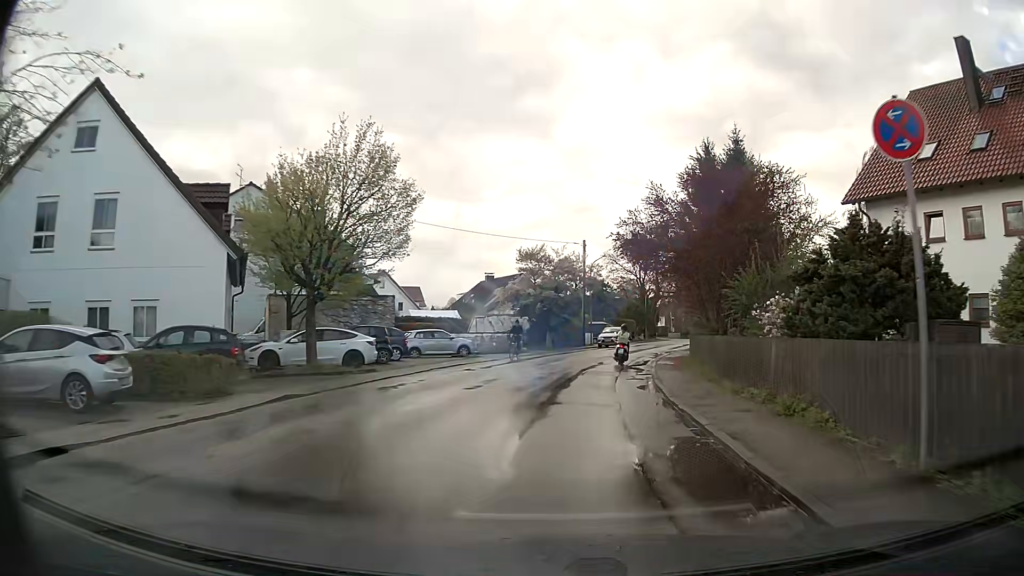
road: residential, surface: asphalt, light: Day
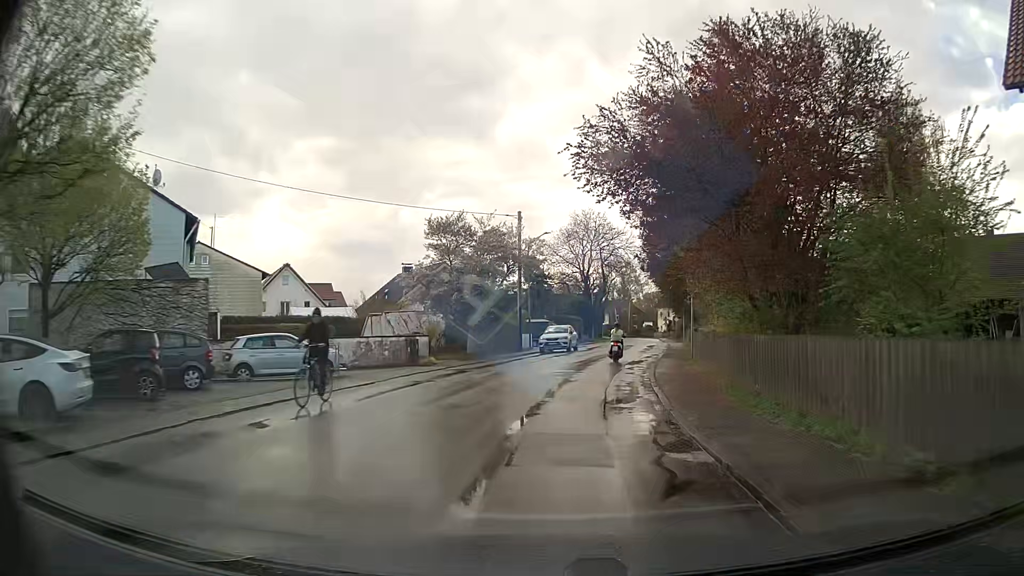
(+0.6, +13.3) m; +5°
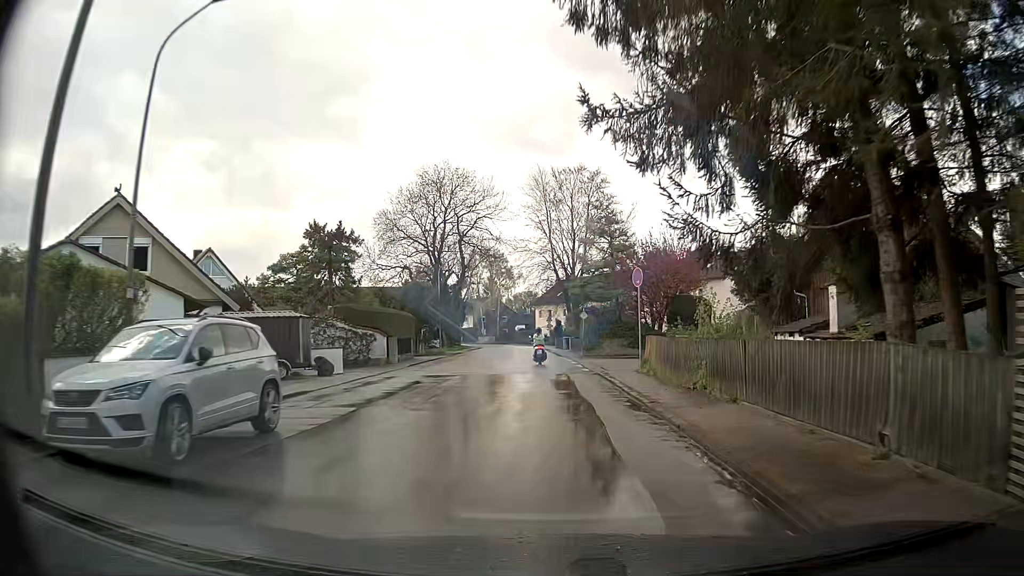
(+3.4, +33.0) m; +11°
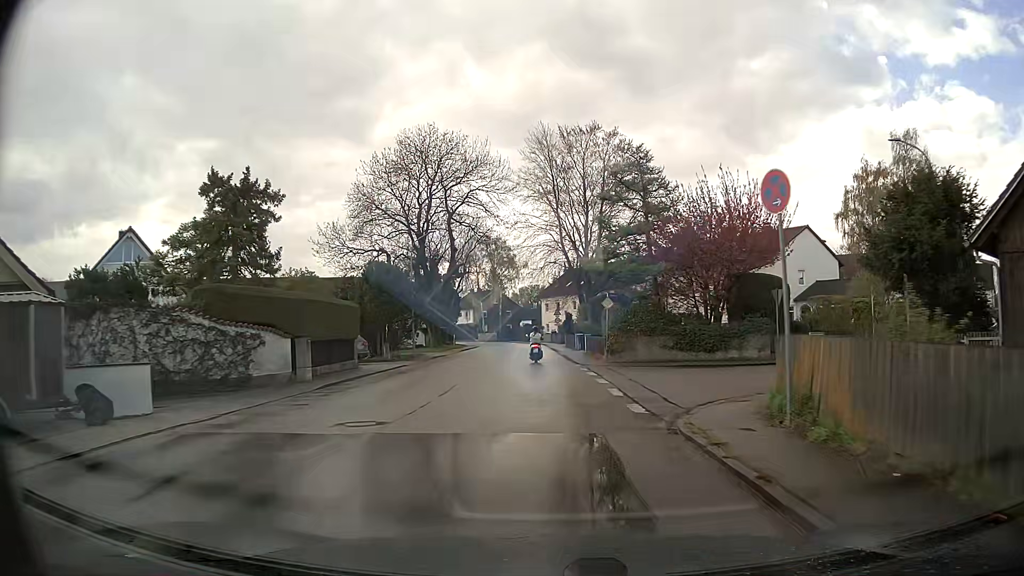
(0.0, +13.1) m; -1°
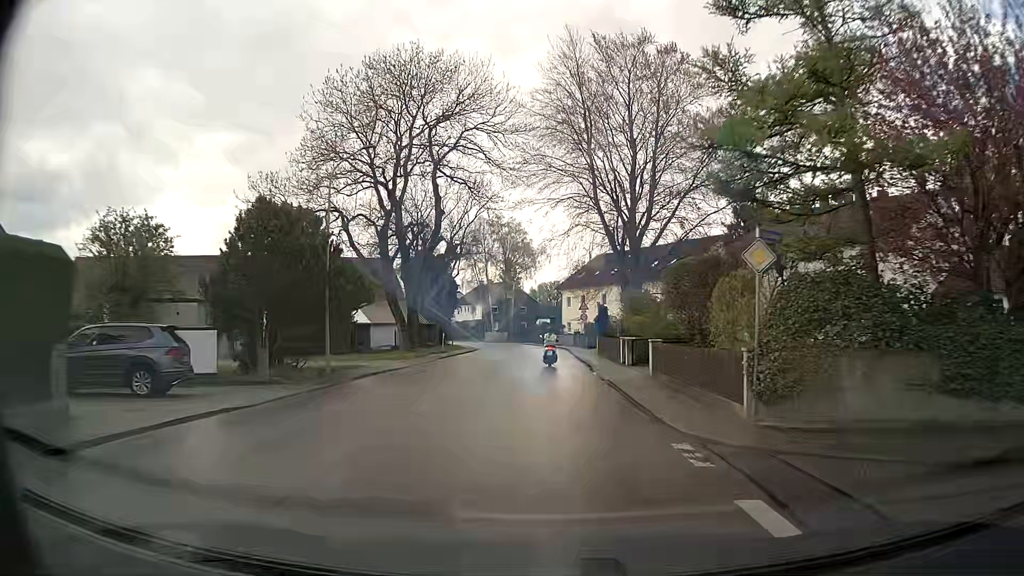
(-0.2, +18.8) m; -1°
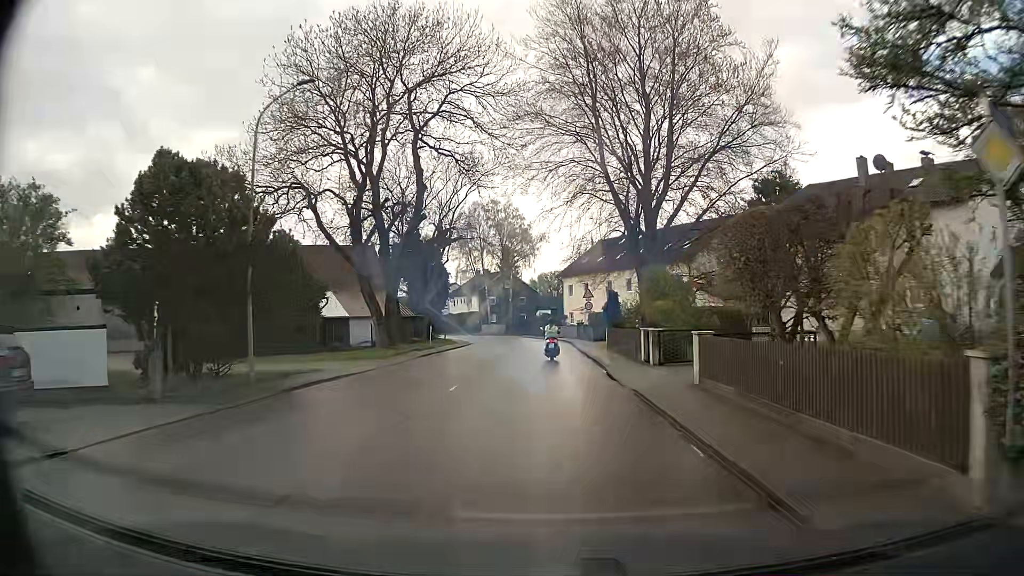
(0.0, +6.0) m; 0°
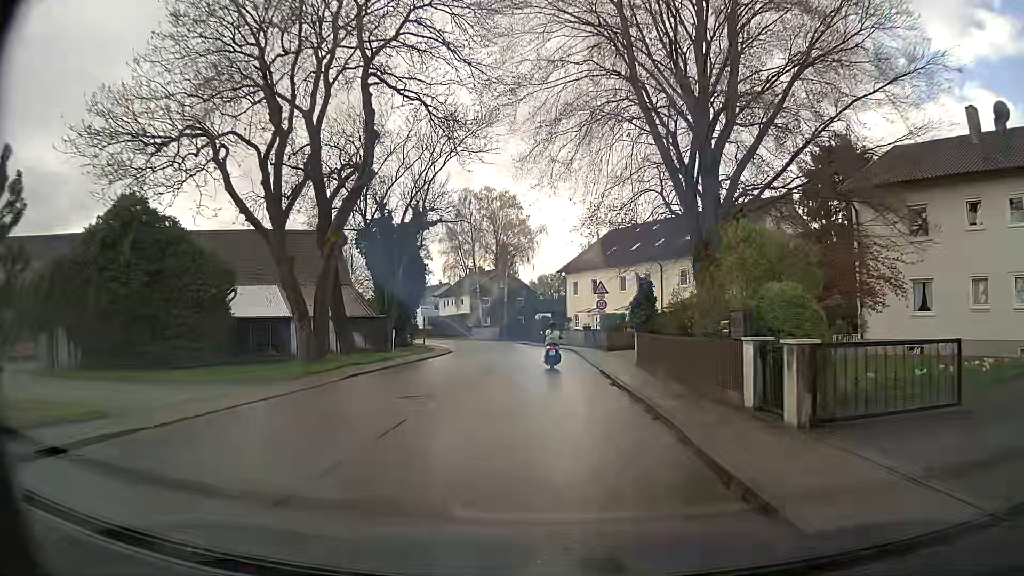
(-0.1, +11.4) m; -1°
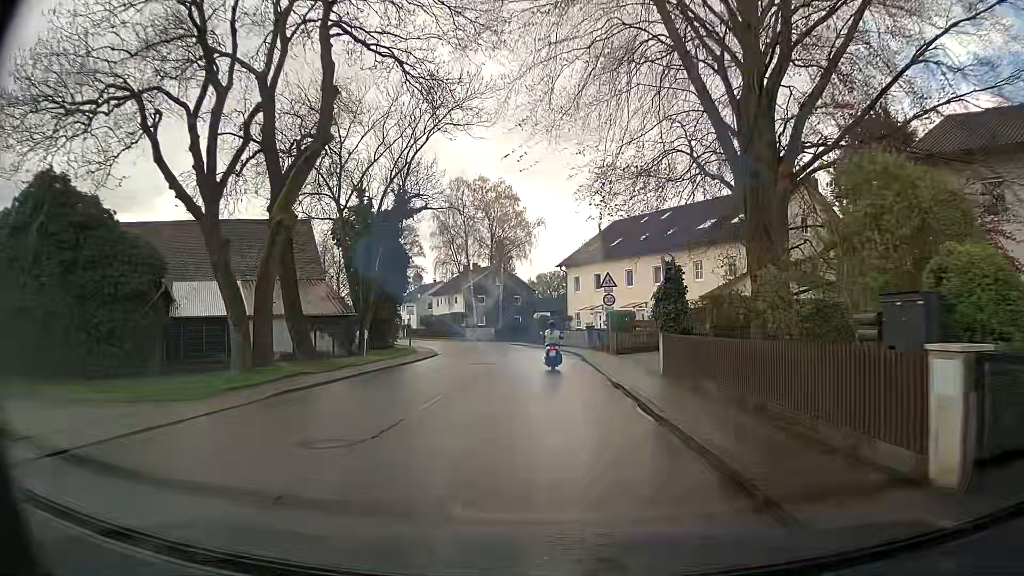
(+0.1, +5.3) m; +1°
(0, +10) (0, +20) (0, +30) (-1, +40) (-3, +50) (-6, +59) (-11, +68) (-15, +77) (-20, +86) (-24, +95) m
